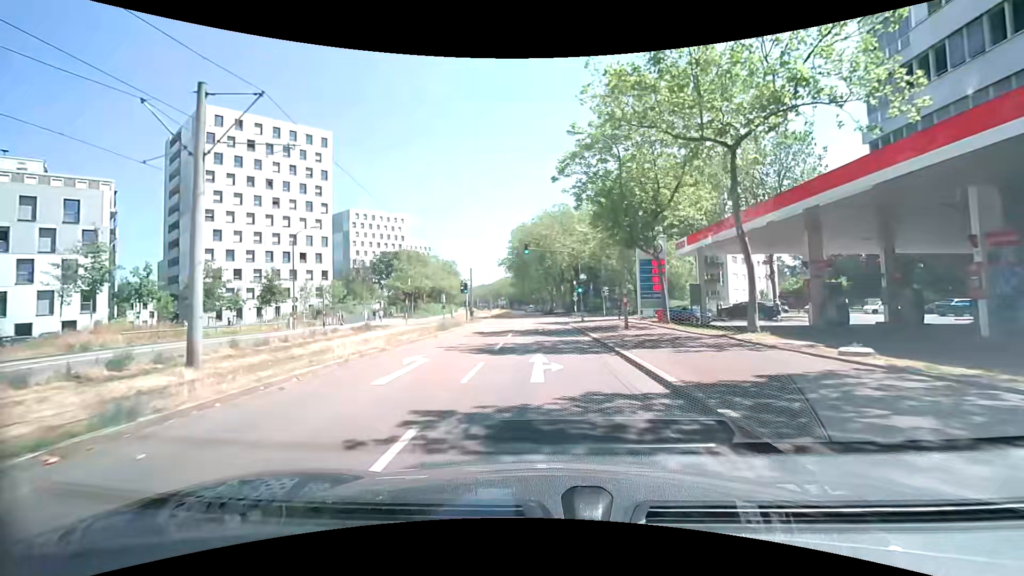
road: tertiary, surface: asphalt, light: Day
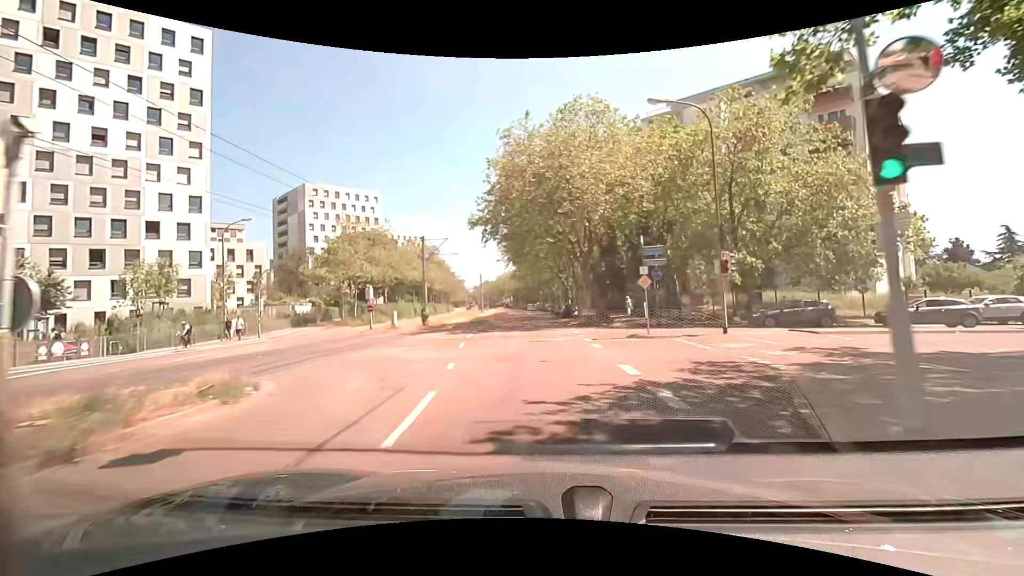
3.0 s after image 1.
(-0.3, +33.5) m; -1°
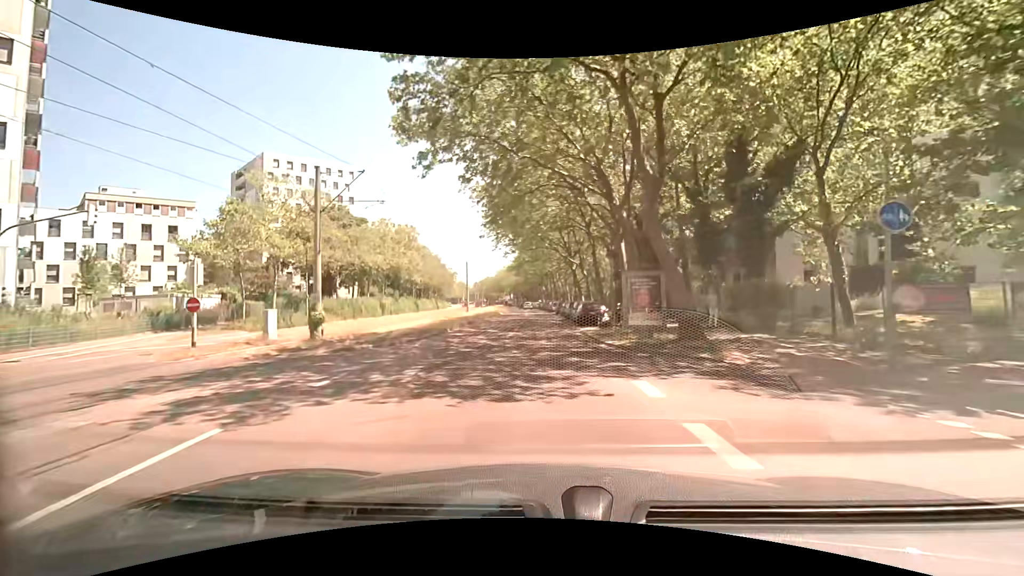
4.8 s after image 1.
(-0.1, +20.1) m; -1°
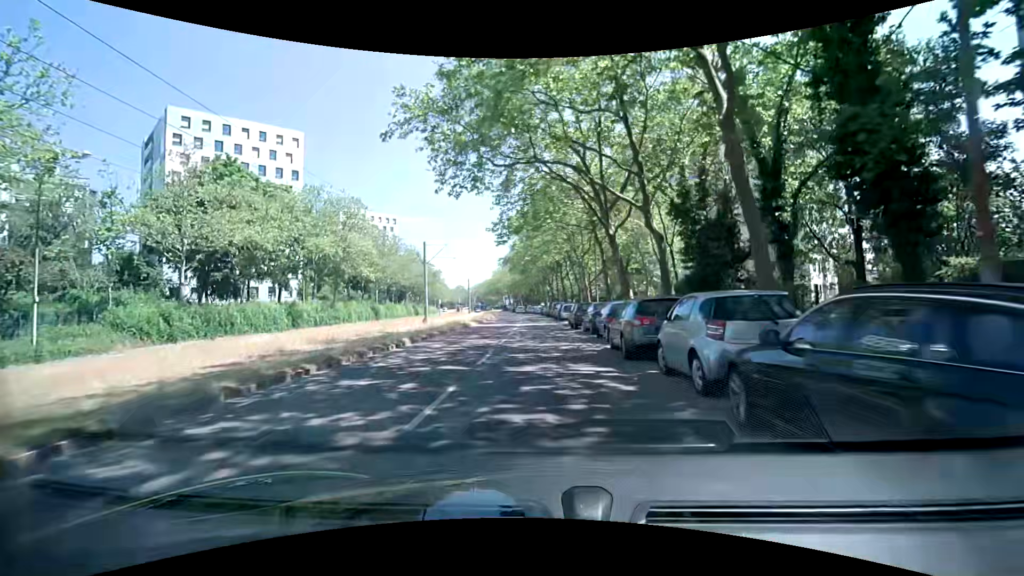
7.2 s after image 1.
(0.0, +27.0) m; 0°
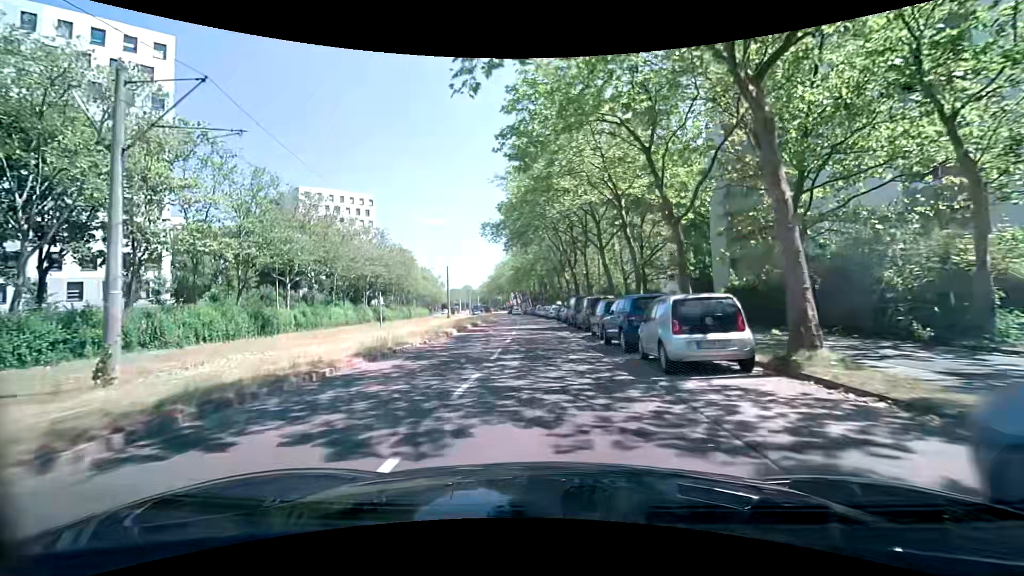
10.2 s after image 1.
(-0.6, +33.7) m; -2°
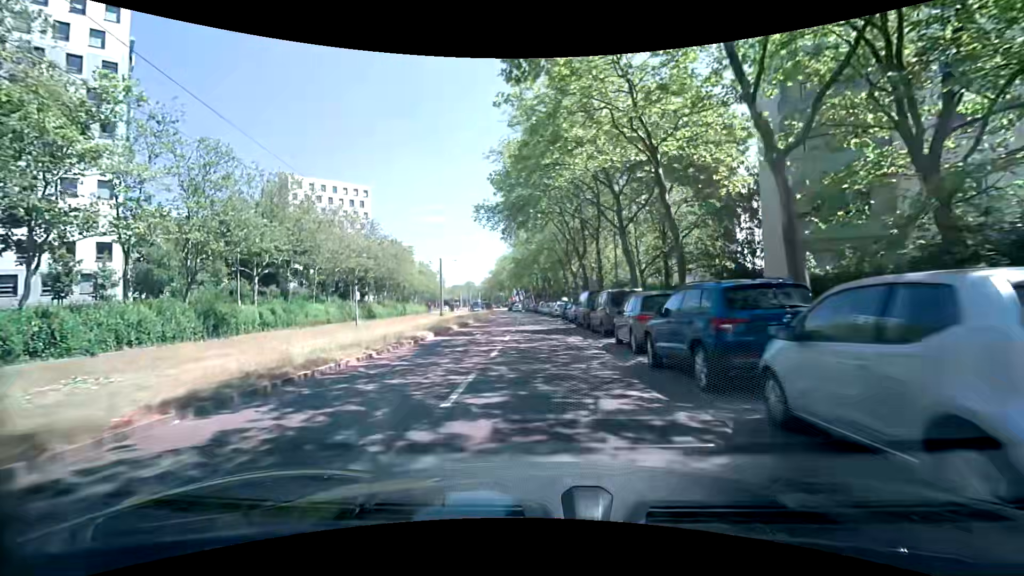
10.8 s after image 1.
(-0.1, +6.7) m; -1°
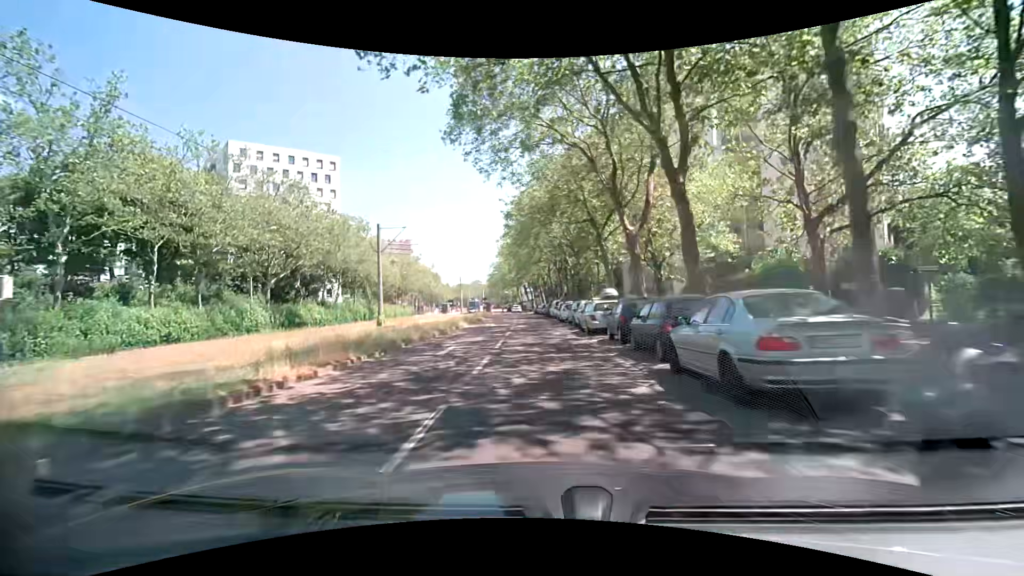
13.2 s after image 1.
(-0.3, +26.8) m; 0°
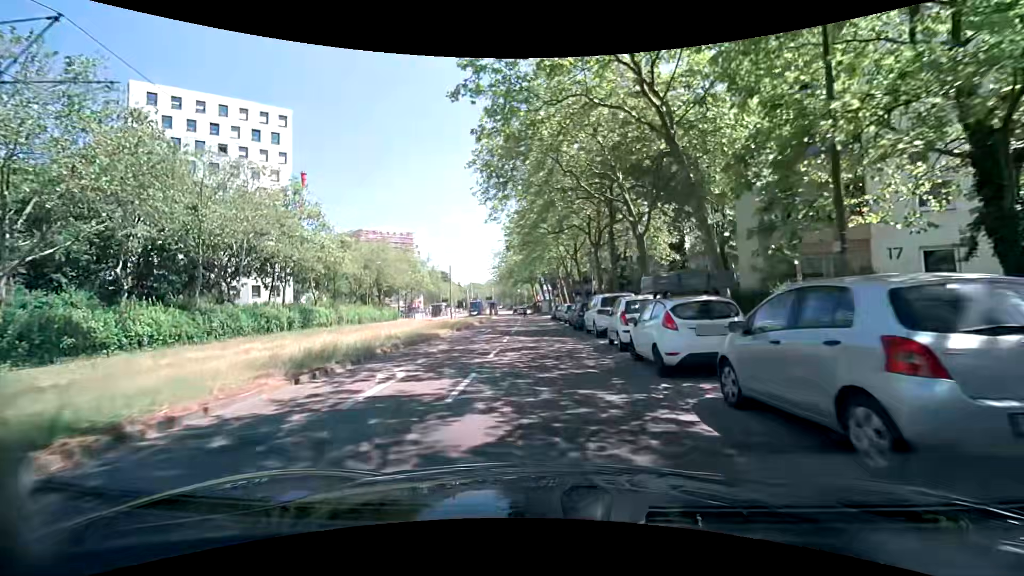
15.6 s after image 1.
(-0.9, +26.5) m; -4°
(0, +10) (0, +20) (0, +30) (0, +40) (0, +50) (-1, +60) (-1, +70) (-2, +80) (-2, +90) (-3, +100) m
